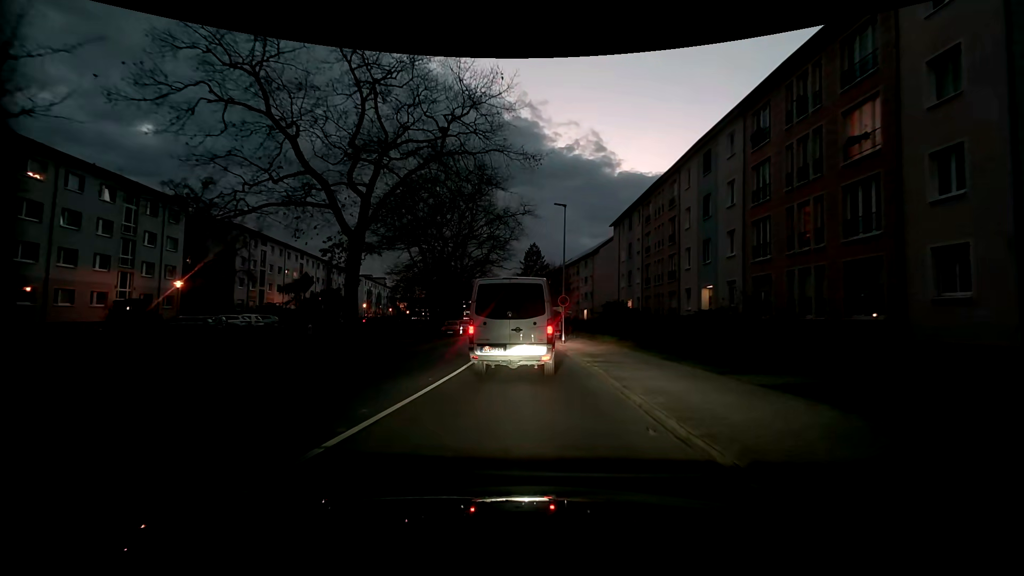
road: tertiary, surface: asphalt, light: Dusk
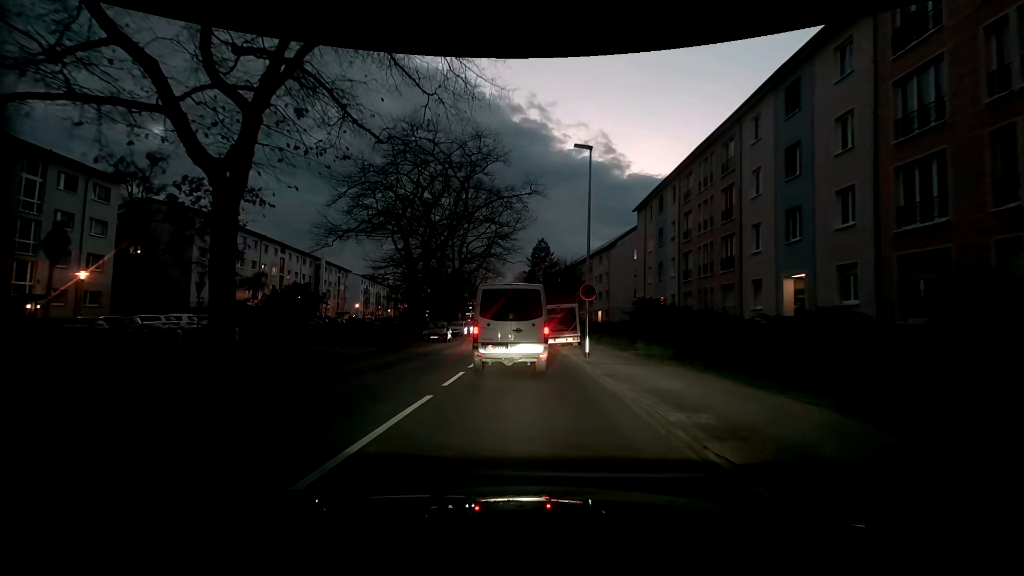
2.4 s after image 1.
(0.0, +10.0) m; -2°
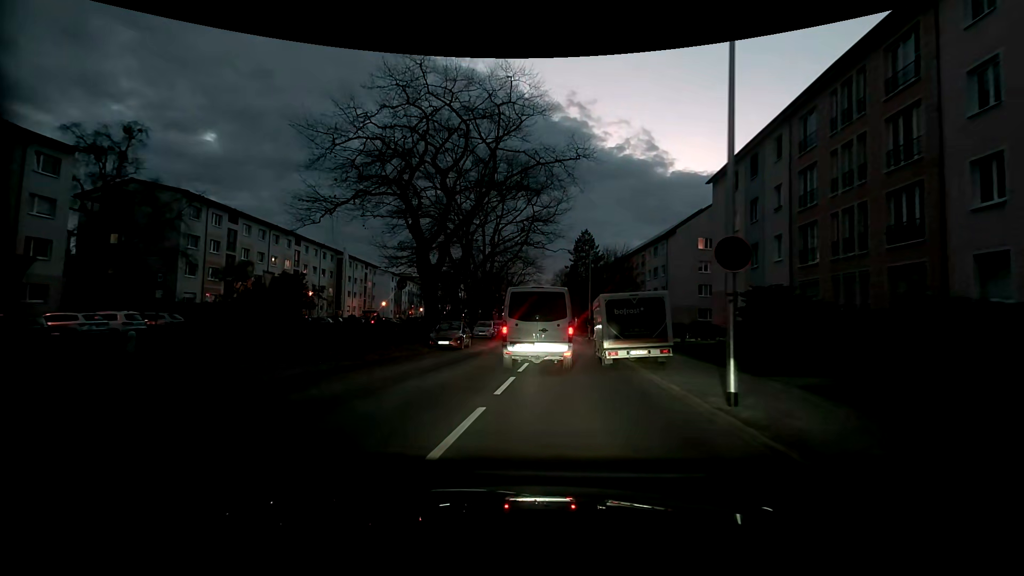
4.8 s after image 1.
(-0.3, +10.4) m; -5°
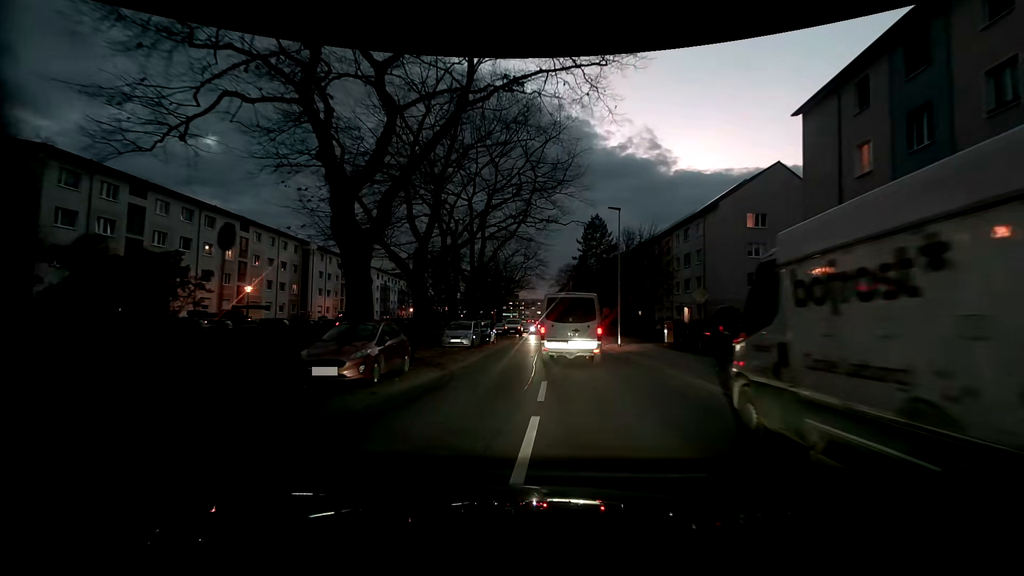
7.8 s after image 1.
(+0.3, +14.3) m; +2°
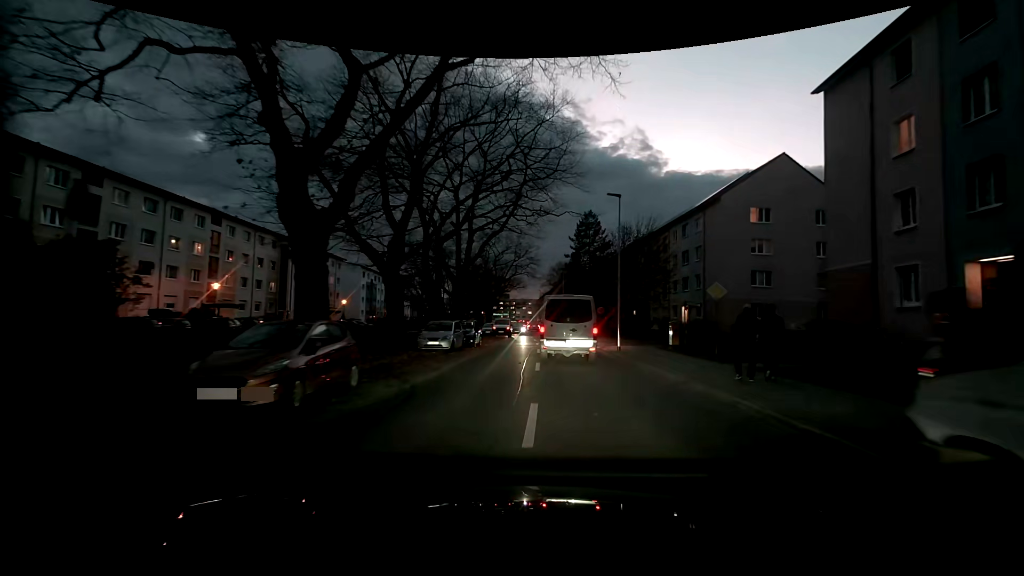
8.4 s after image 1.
(0.0, +3.3) m; 0°
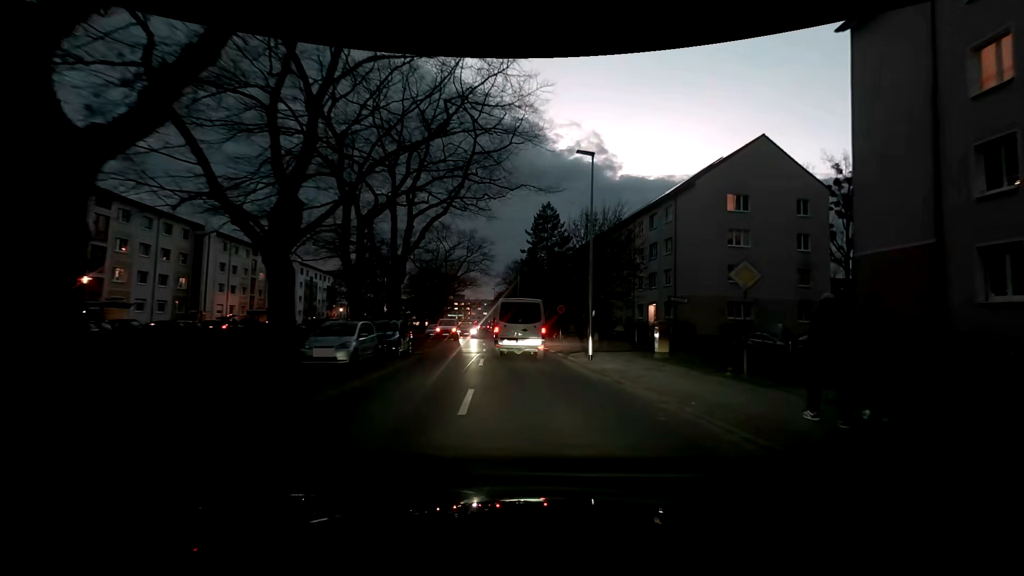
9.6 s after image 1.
(+0.3, +7.1) m; +5°
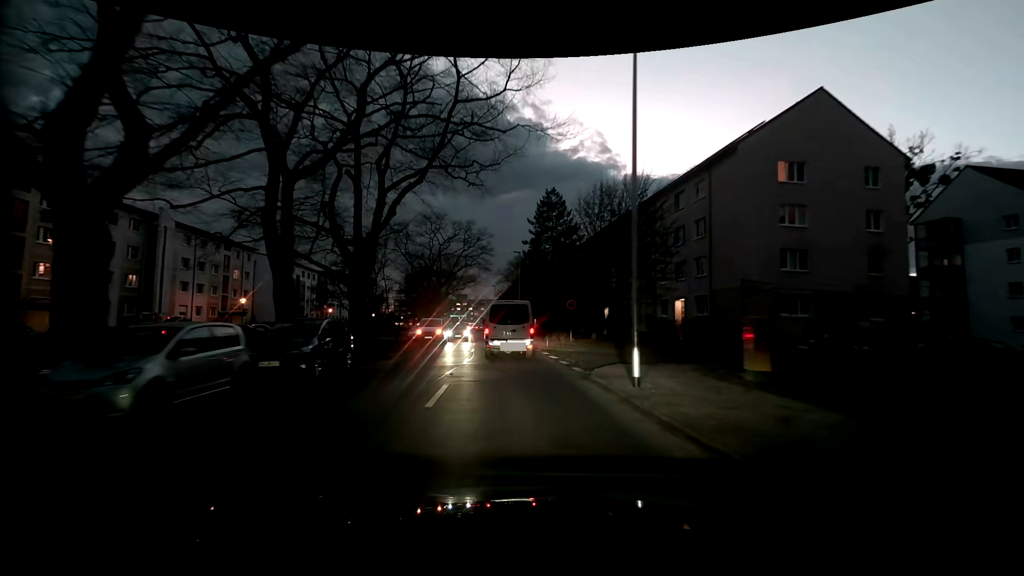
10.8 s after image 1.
(-0.1, +8.6) m; -1°
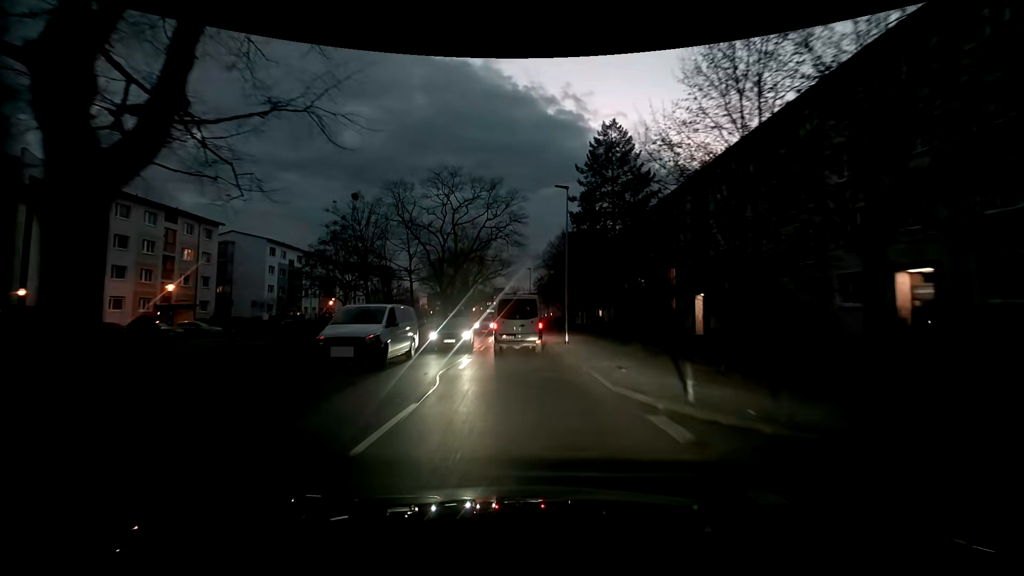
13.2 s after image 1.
(-1.1, +21.4) m; -7°
(0, +10) (0, +20) (0, +30) (0, +40) (-1, +50) (-1, +60) (-2, +70) (-2, +80) (-2, +90) (-3, +100) m
